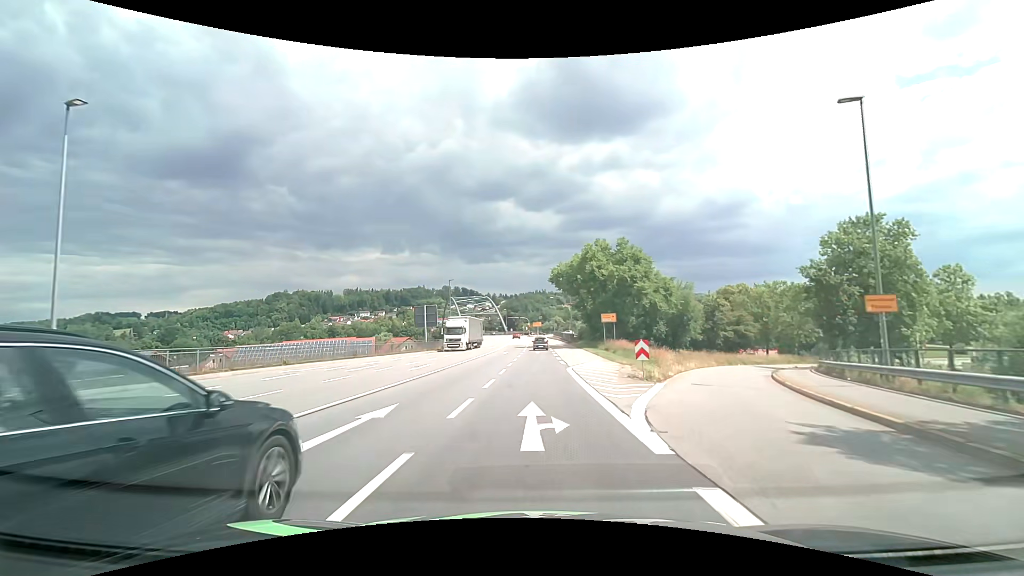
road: primary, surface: asphalt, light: Day
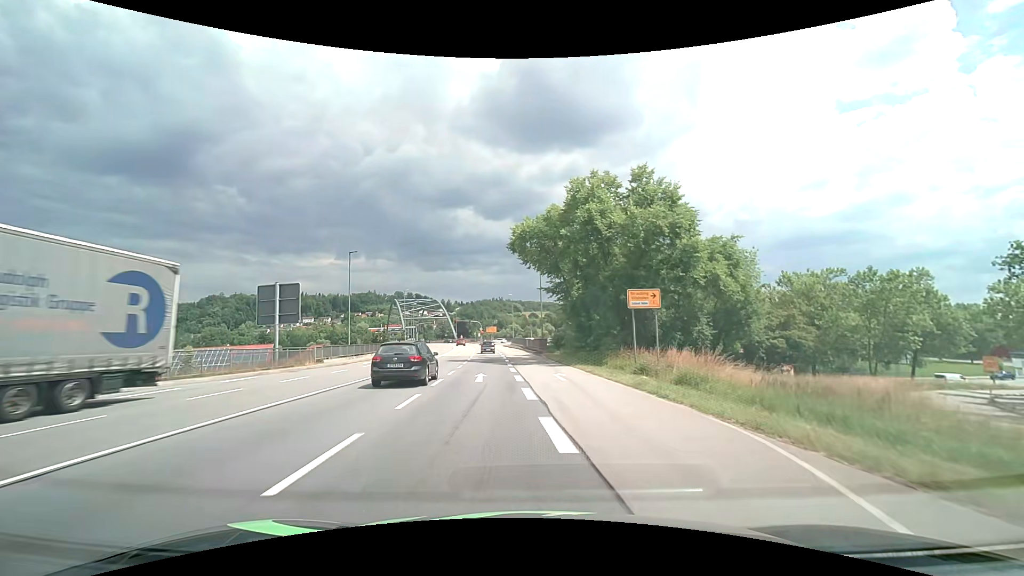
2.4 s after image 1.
(+0.6, +28.2) m; +5°
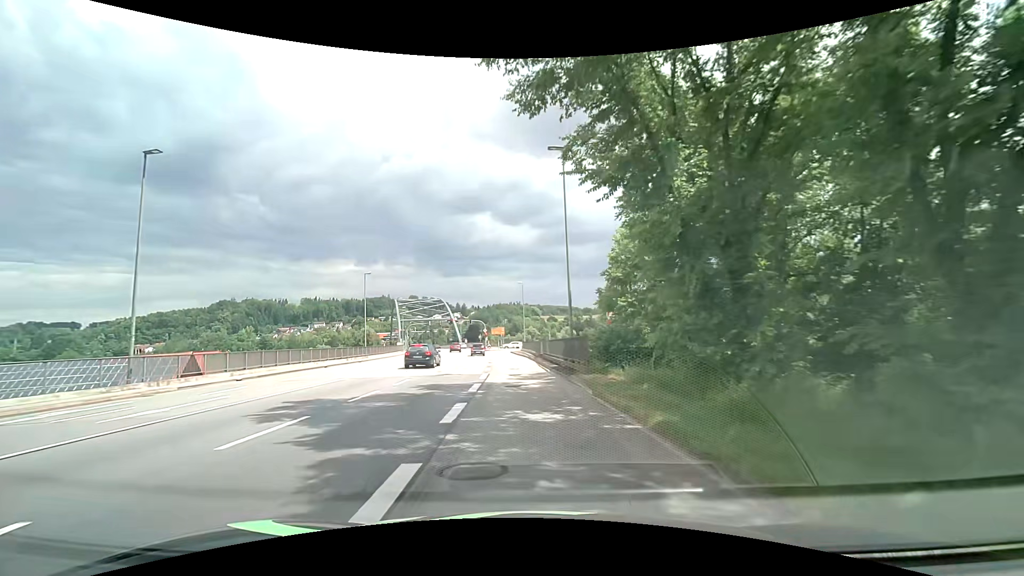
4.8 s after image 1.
(+0.1, +27.4) m; -2°
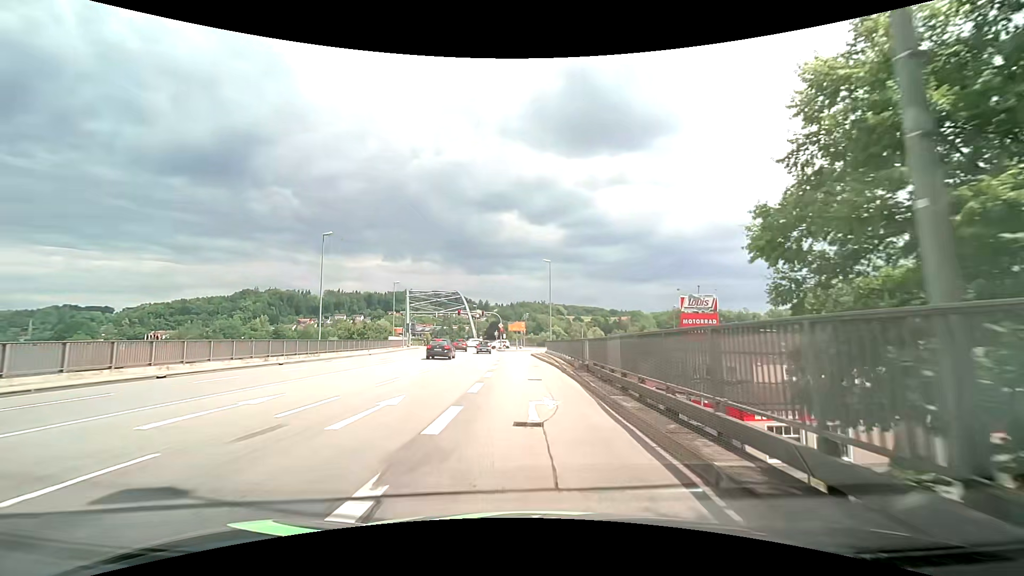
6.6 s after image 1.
(-0.5, +19.3) m; -3°
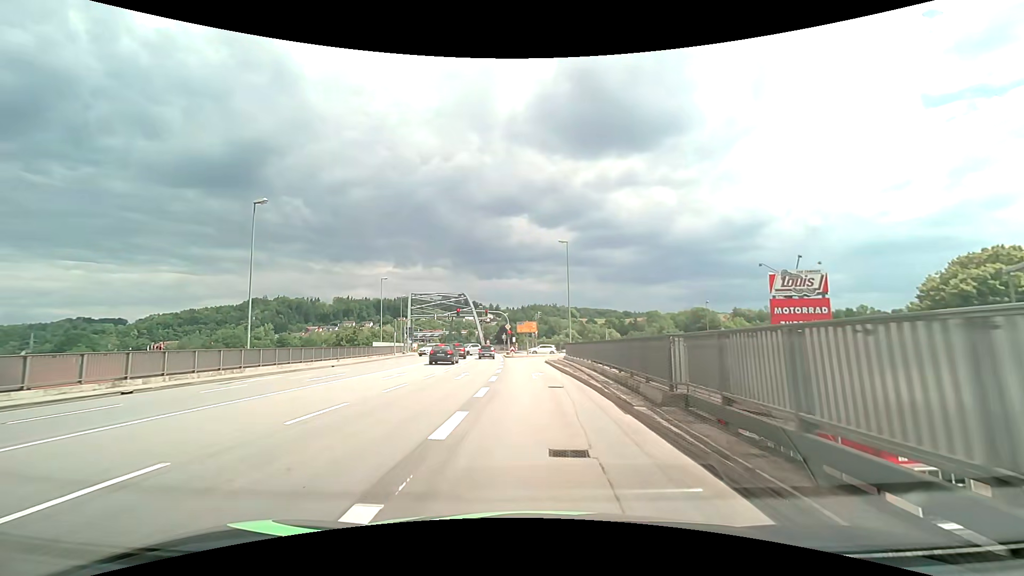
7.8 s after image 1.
(0.0, +12.1) m; -1°
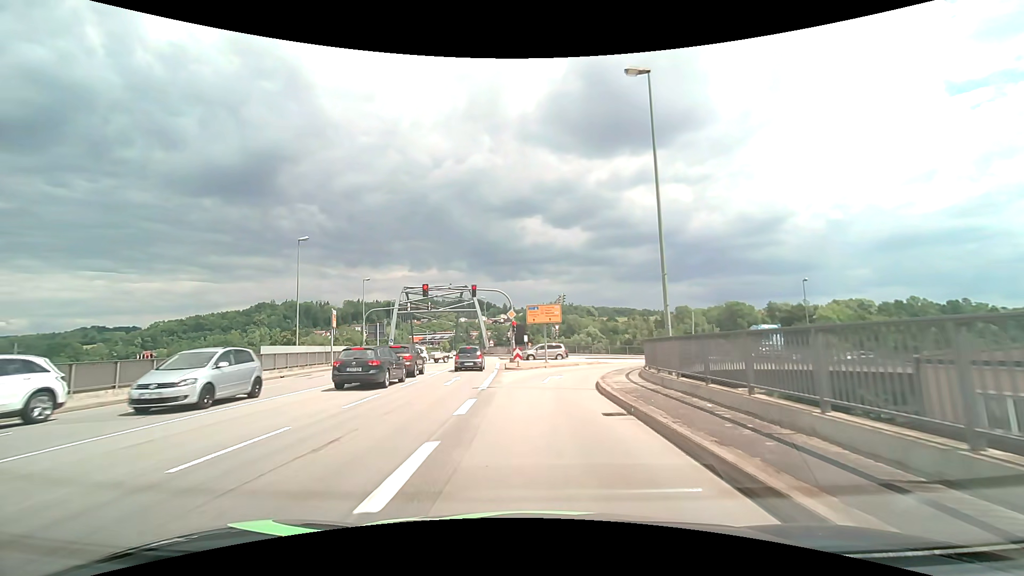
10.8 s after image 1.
(-0.4, +26.9) m; -2°
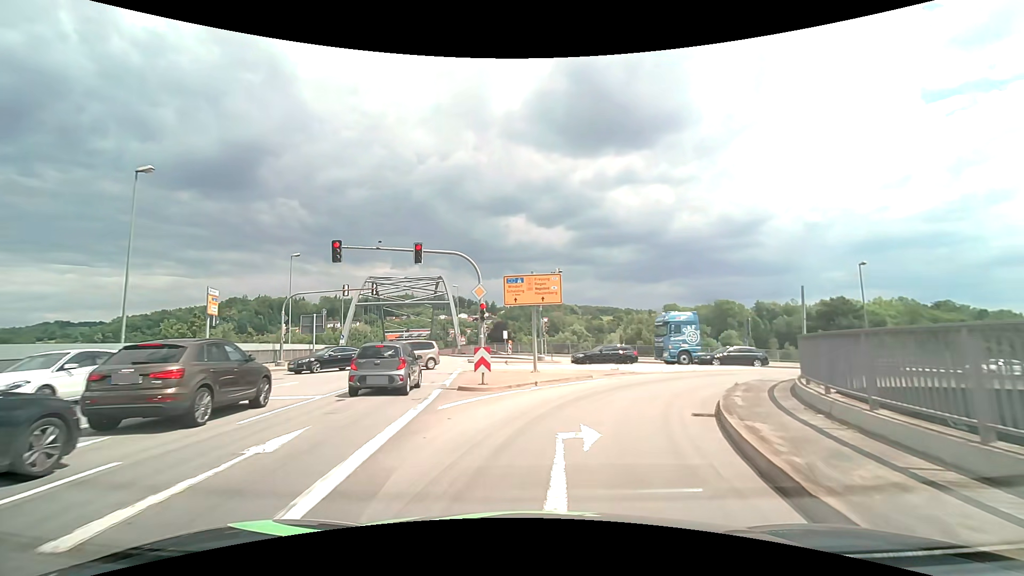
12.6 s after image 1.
(-0.1, +14.6) m; +2°
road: primary_link
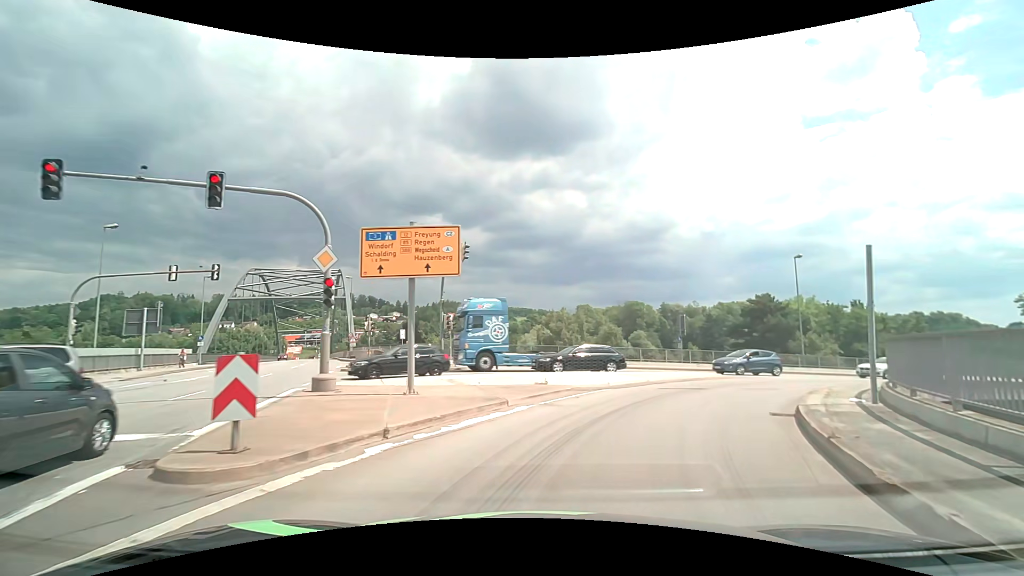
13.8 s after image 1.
(+0.6, +8.7) m; +9°
(+2, +10) (+7, +18) (+14, +25) (+23, +30) (+32, +34) (+41, +37) (+51, +40) (+60, +44) (+70, +46) (+80, +48) m
